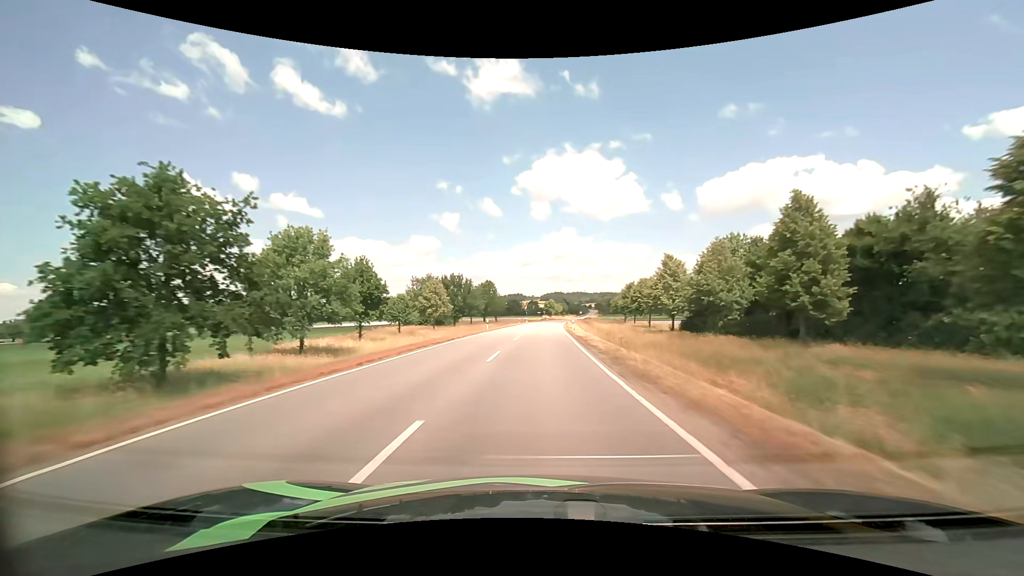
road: tertiary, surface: asphalt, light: Day
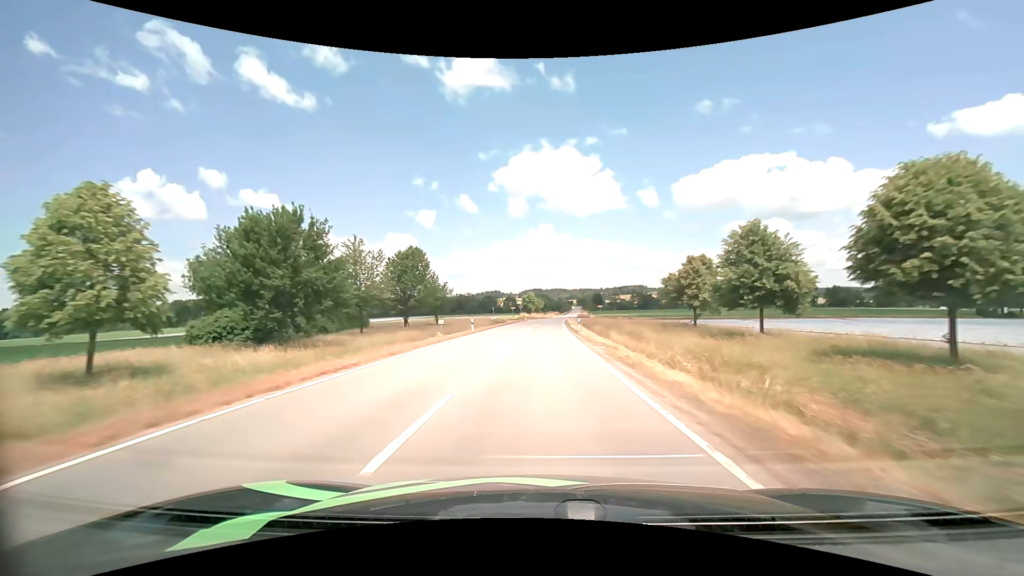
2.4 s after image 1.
(+1.1, +58.6) m; +2°
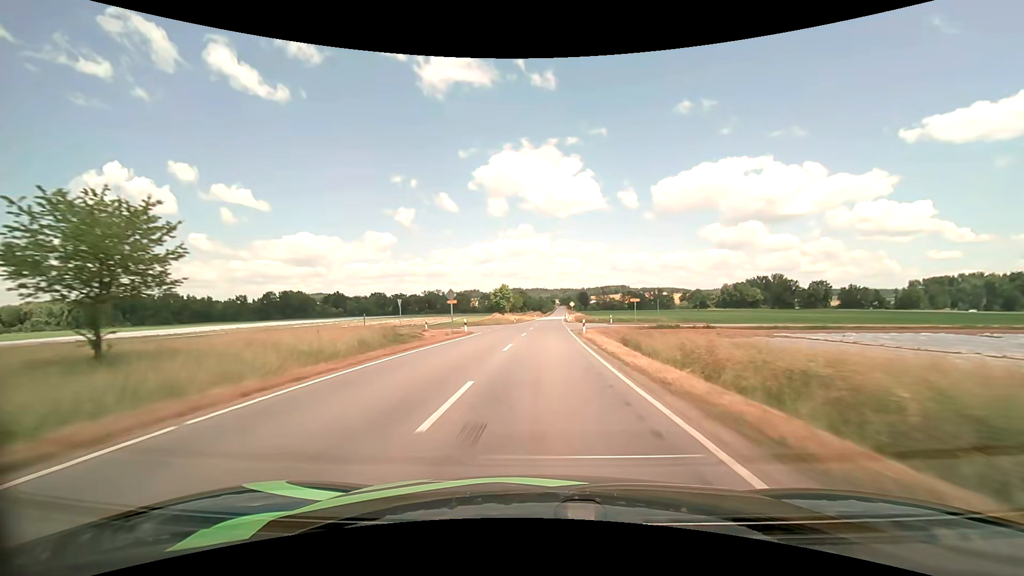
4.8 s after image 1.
(+1.3, +59.5) m; +2°
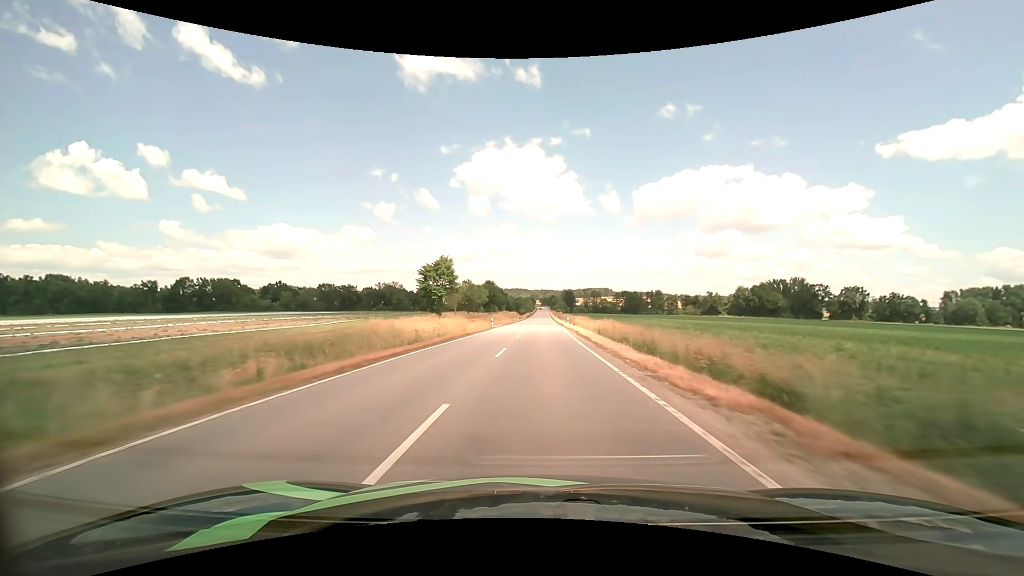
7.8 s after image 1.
(+1.8, +75.5) m; +2°
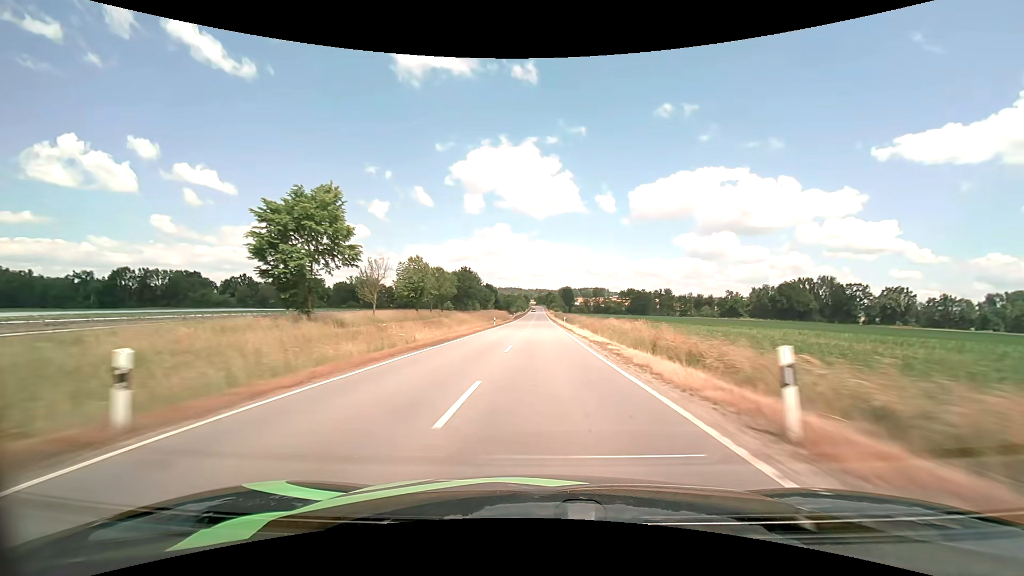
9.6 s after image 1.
(+0.3, +46.1) m; +1°
(0, +10) (0, +20) (0, +30) (0, +40) (0, +50) (0, +60) (0, +70) (+1, +80) (+1, +90) (+1, +100) m
